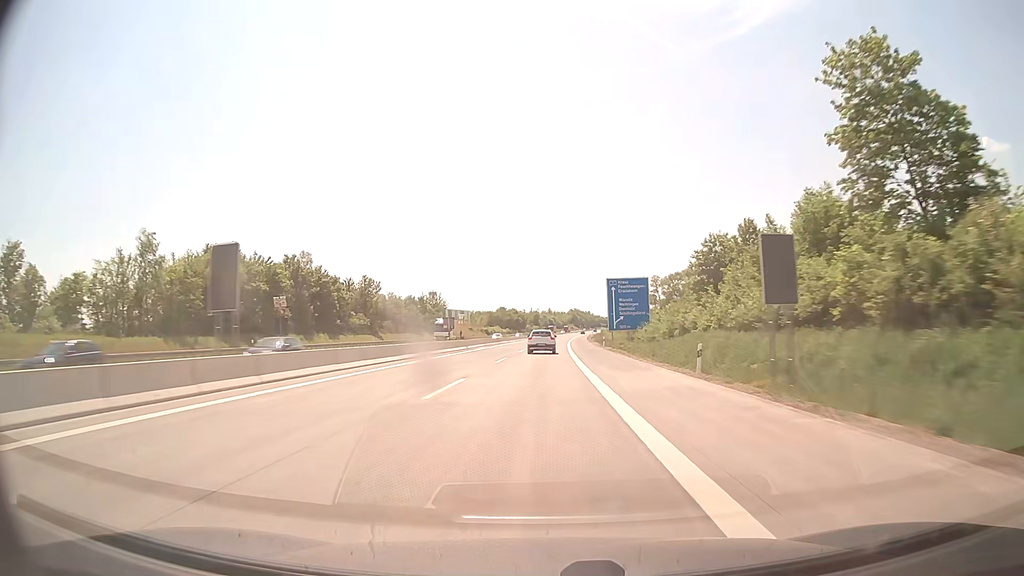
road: motorway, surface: concrete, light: Day
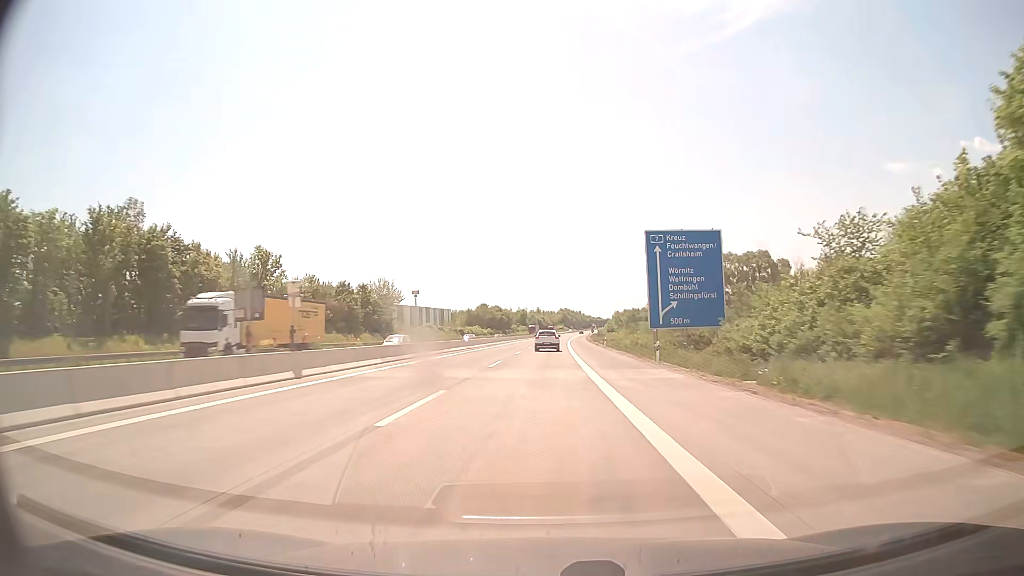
(+0.3, +39.6) m; +1°
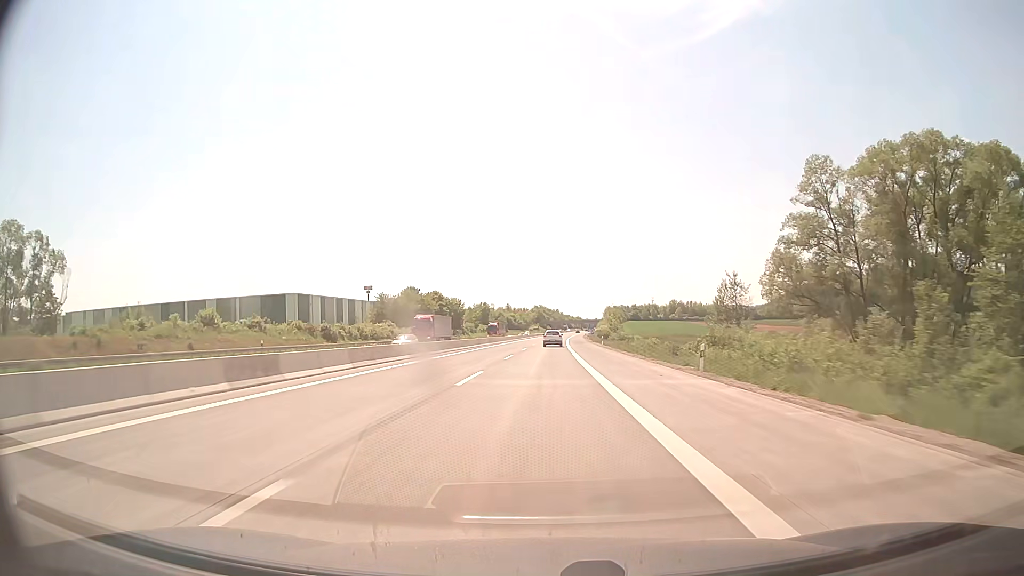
(+2.0, +99.0) m; +2°
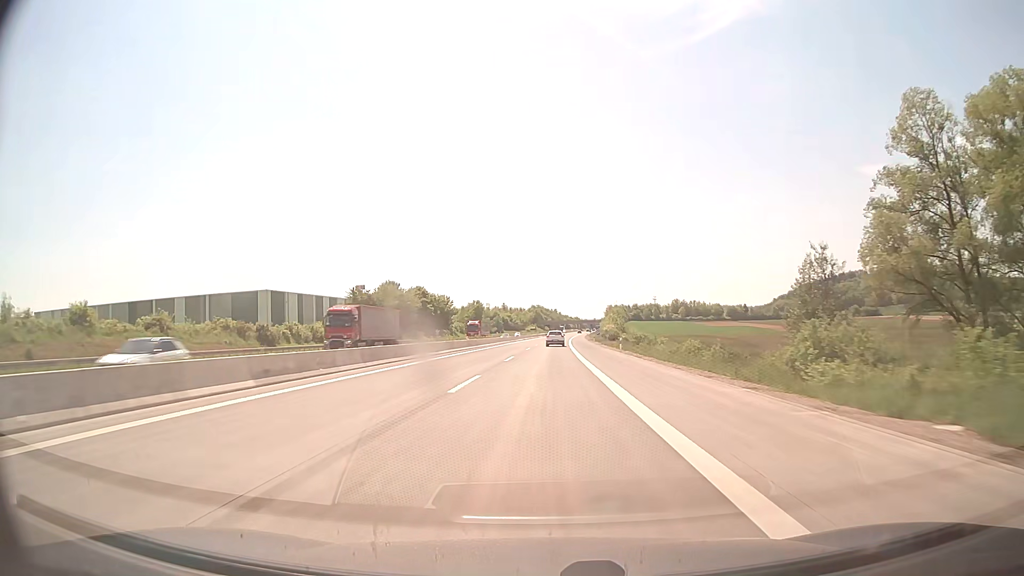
(0.0, +19.8) m; 0°
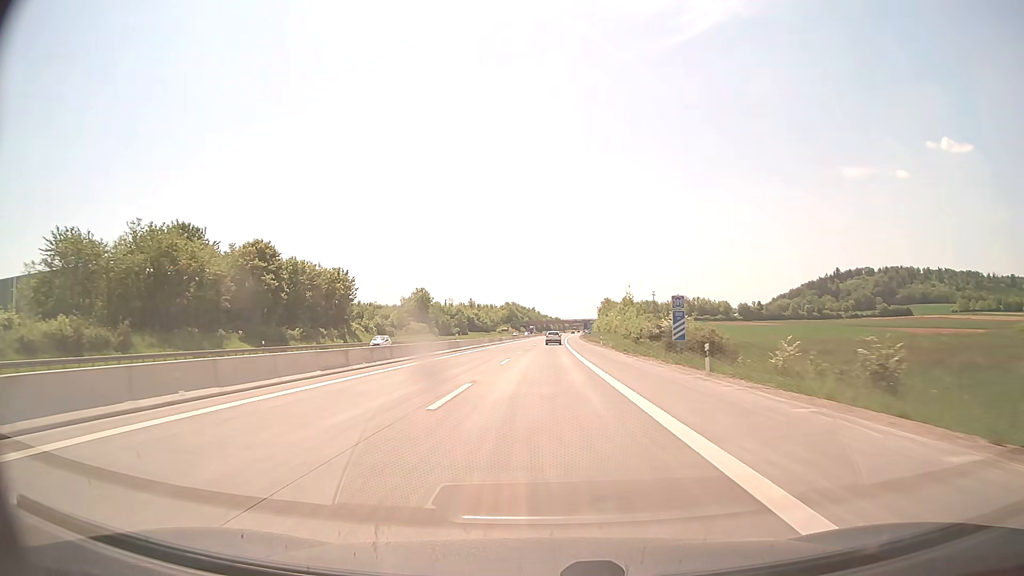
(+1.1, +79.2) m; +2°
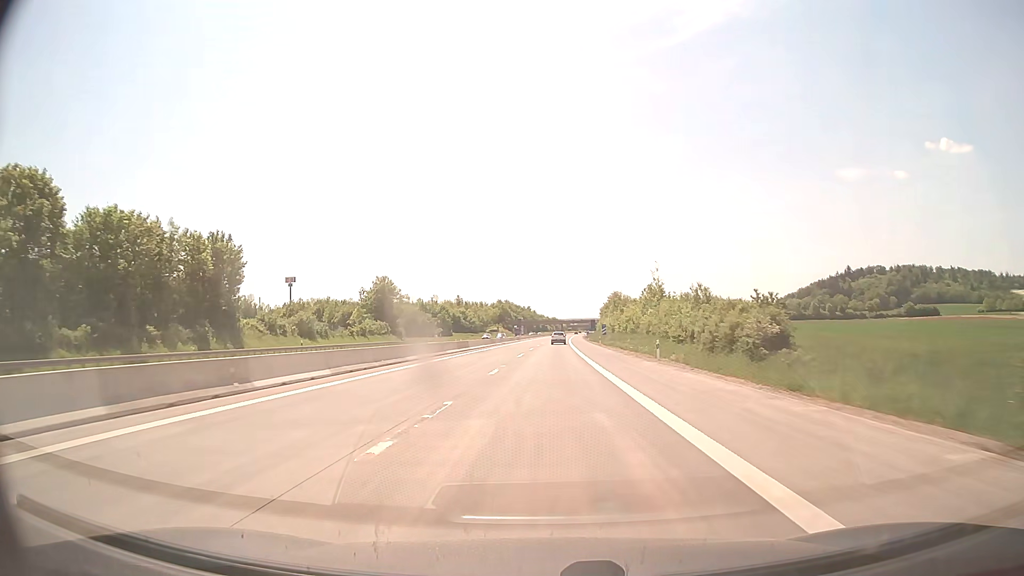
(+0.1, +39.6) m; 0°
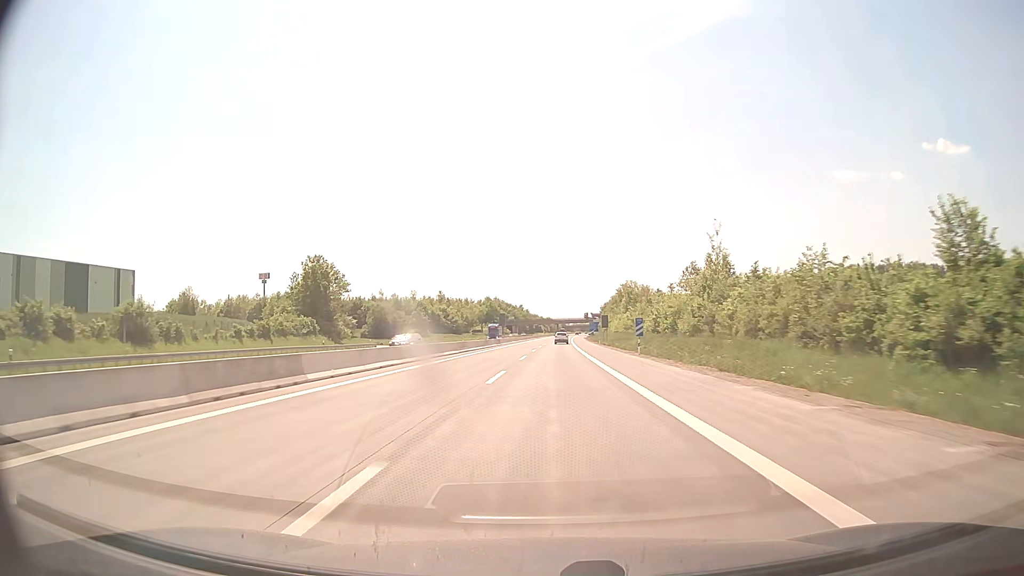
(+0.1, +39.6) m; 0°
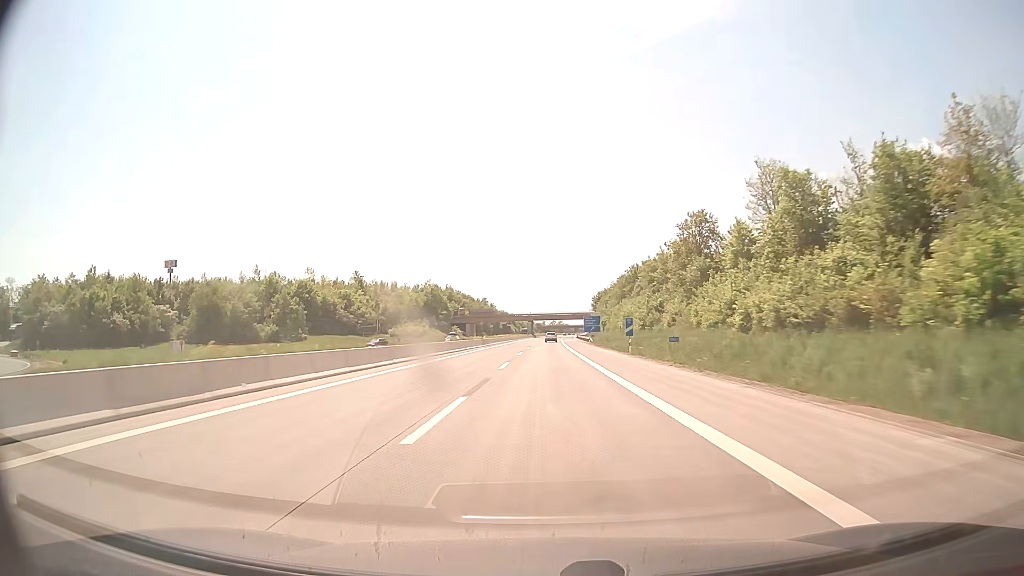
(+2.0, +99.0) m; +2°
(0, +10) (0, +20) (0, +30) (0, +40) (0, +50) (0, +60) (+1, +70) (+1, +80) (+1, +90) (+1, +100) m
